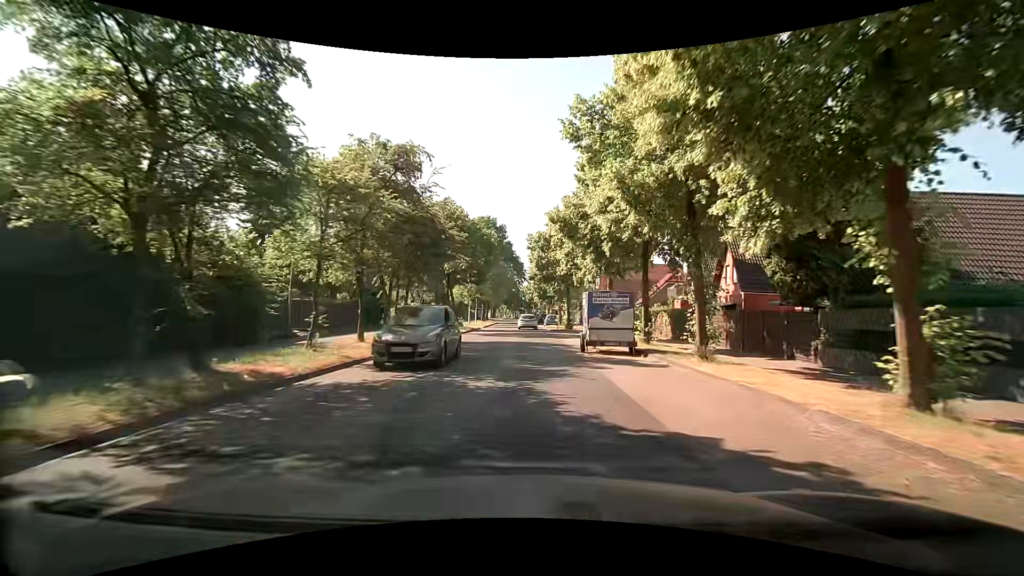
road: tertiary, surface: asphalt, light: Day
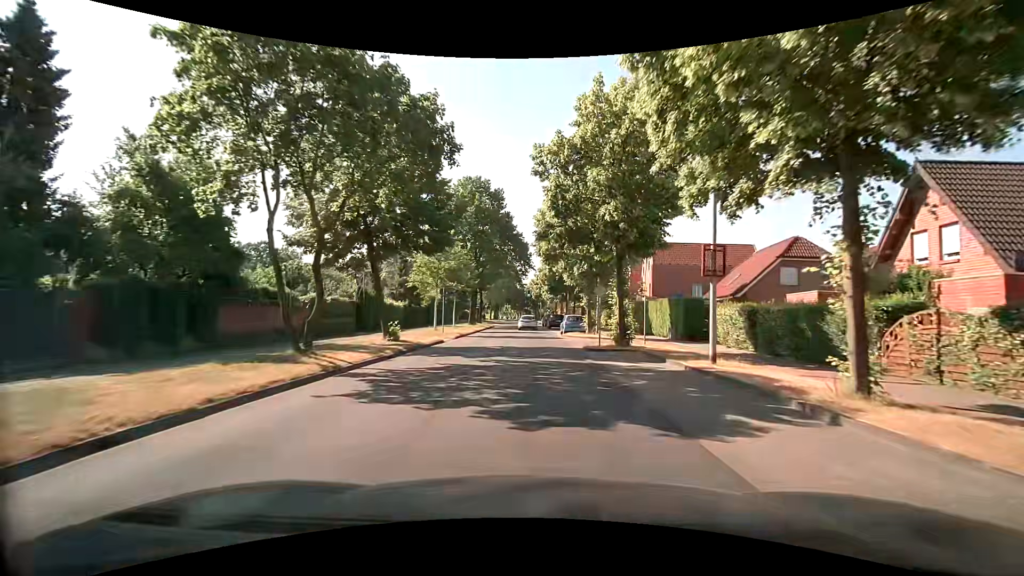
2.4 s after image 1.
(-0.2, +23.9) m; -1°
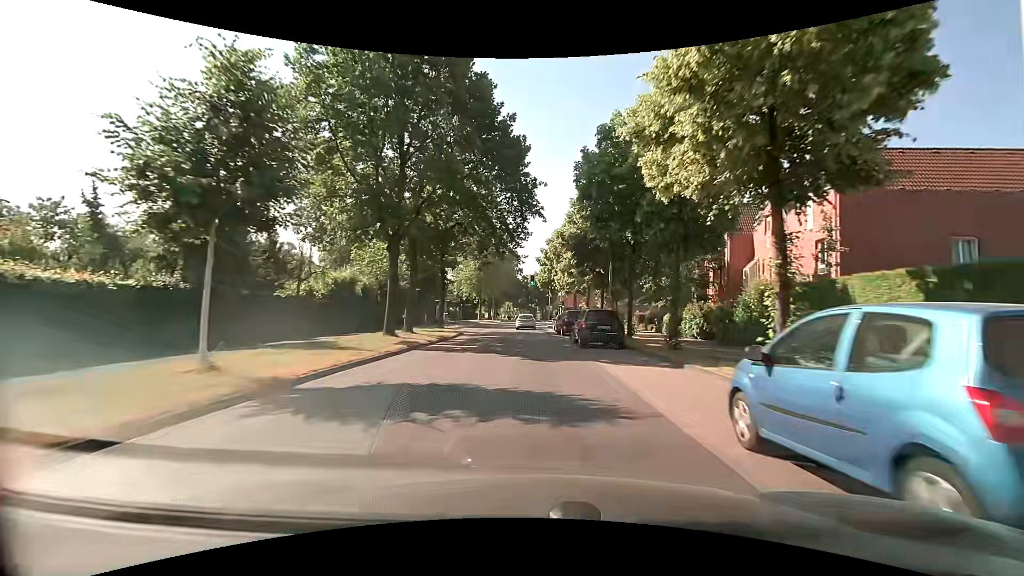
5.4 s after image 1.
(+0.3, +33.8) m; -1°
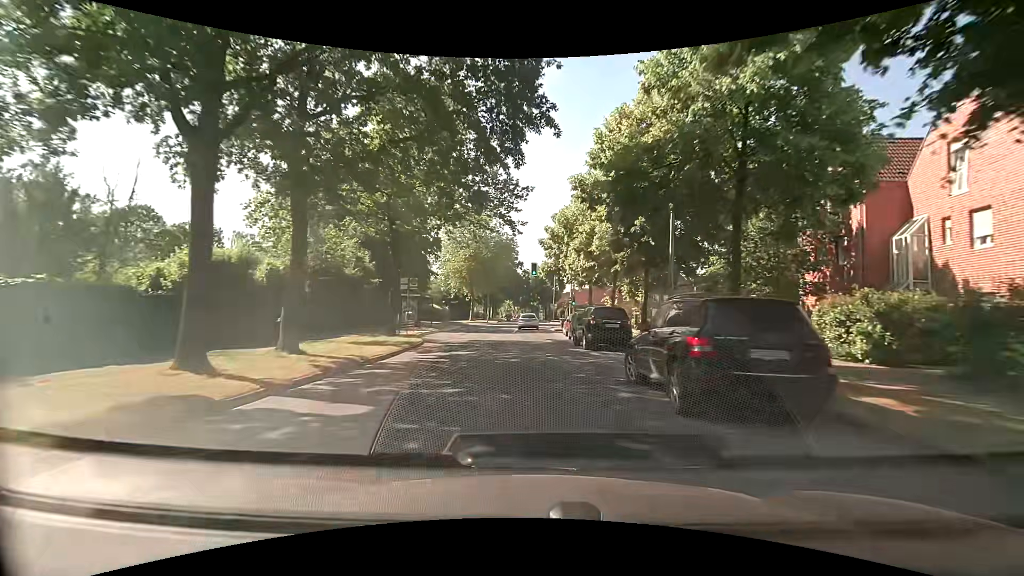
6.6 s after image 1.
(+0.1, +14.1) m; 0°
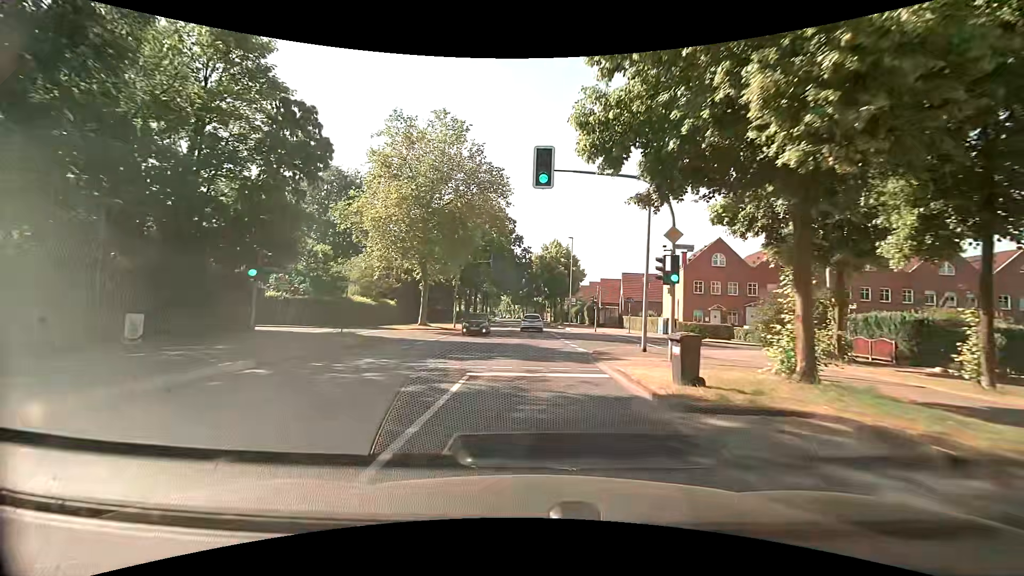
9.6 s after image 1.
(+0.1, +34.8) m; 0°
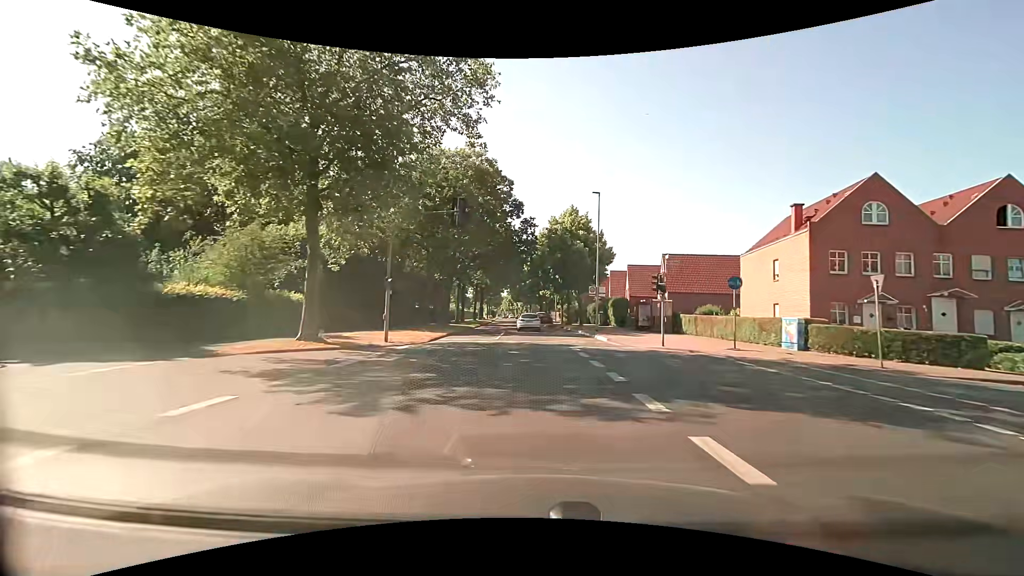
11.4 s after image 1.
(-0.1, +21.0) m; -1°
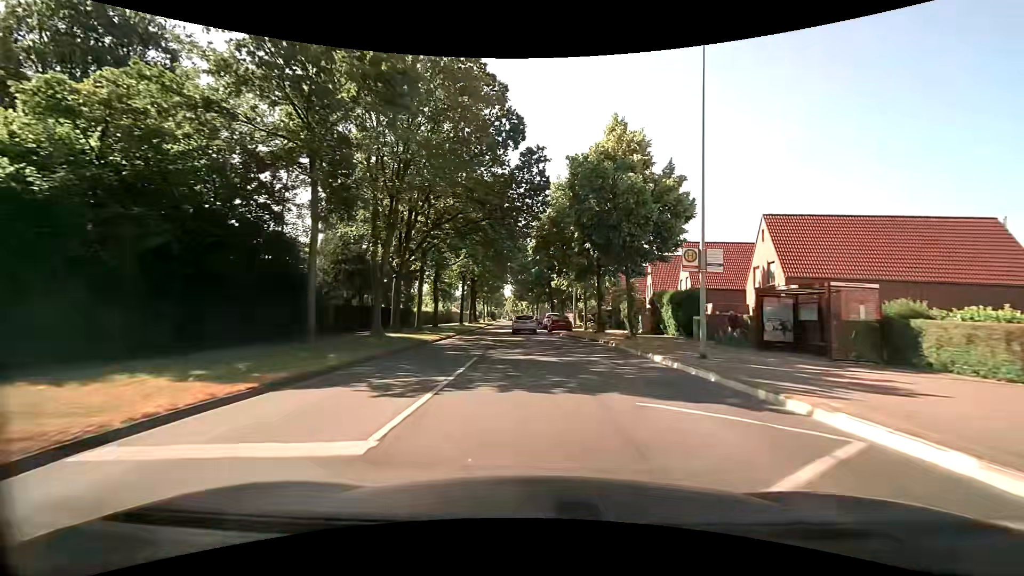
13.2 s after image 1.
(-0.1, +21.7) m; -1°
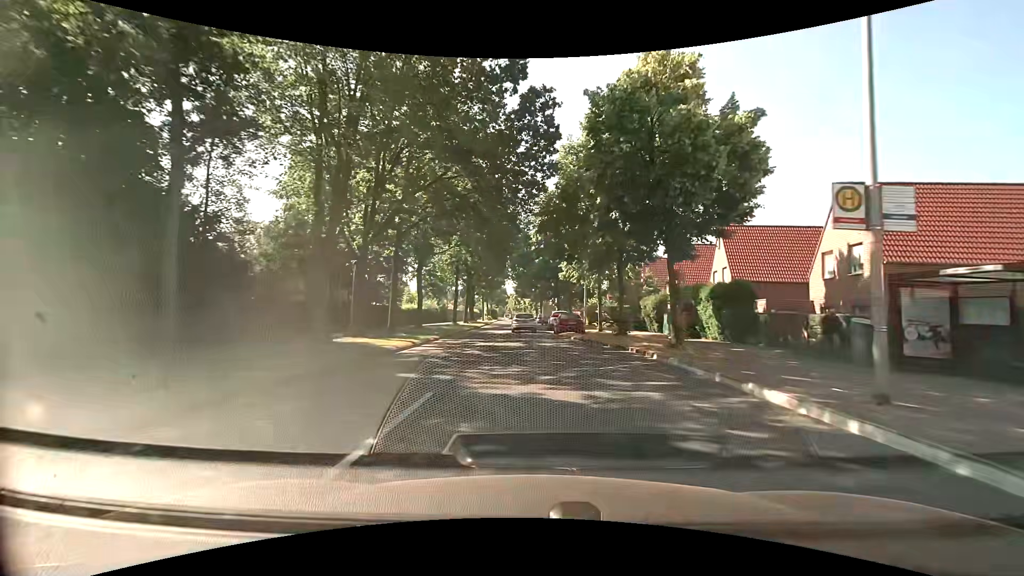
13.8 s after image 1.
(0.0, +7.3) m; -1°
(0, +10) (0, +20) (0, +30) (-1, +40) (-1, +50) (-1, +60) (-2, +70) (-2, +80) (-2, +90) (-3, +100) m
